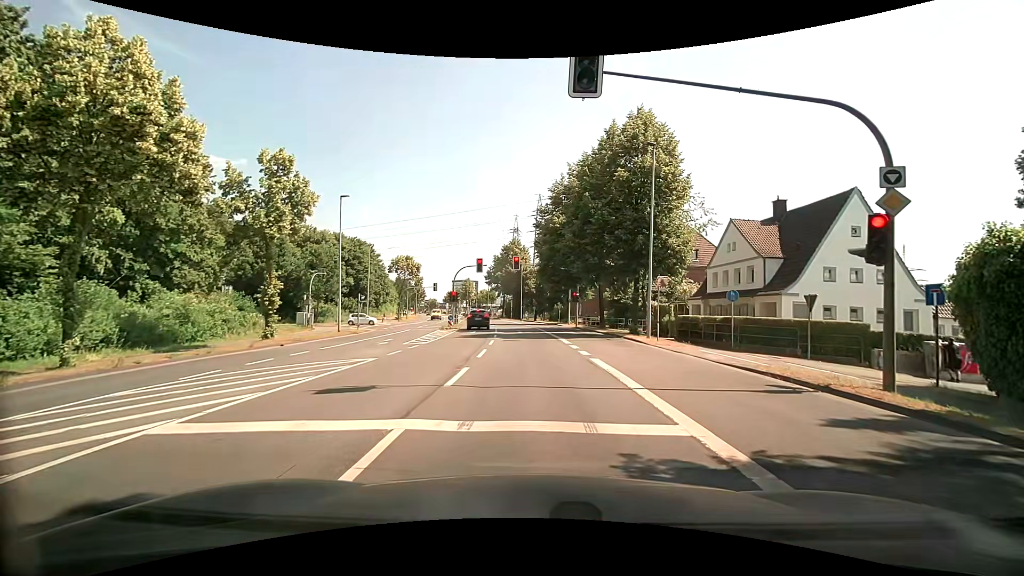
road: secondary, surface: asphalt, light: Day
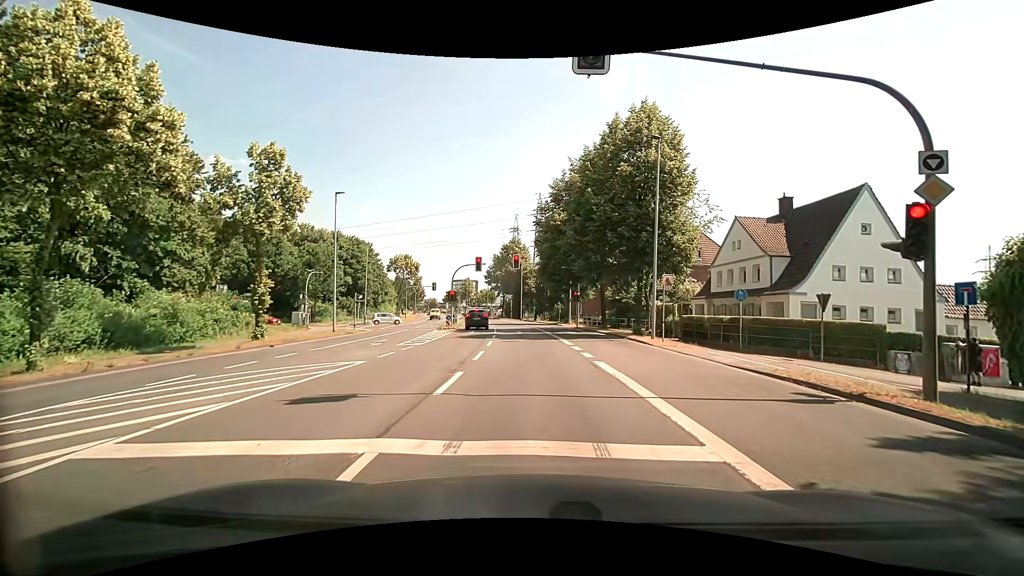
(0.0, +0.9) m; +1°
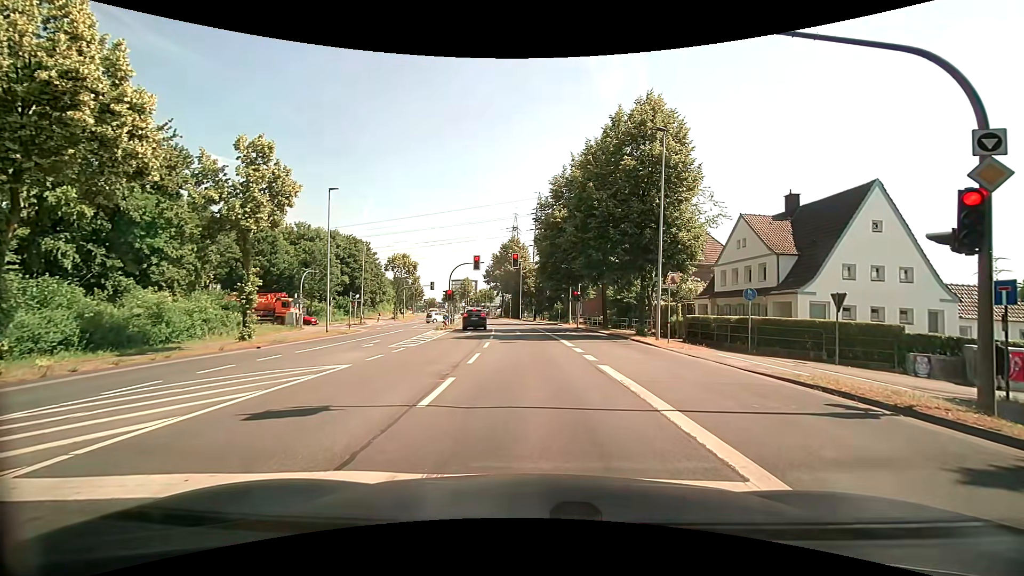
(0.0, +1.0) m; 0°
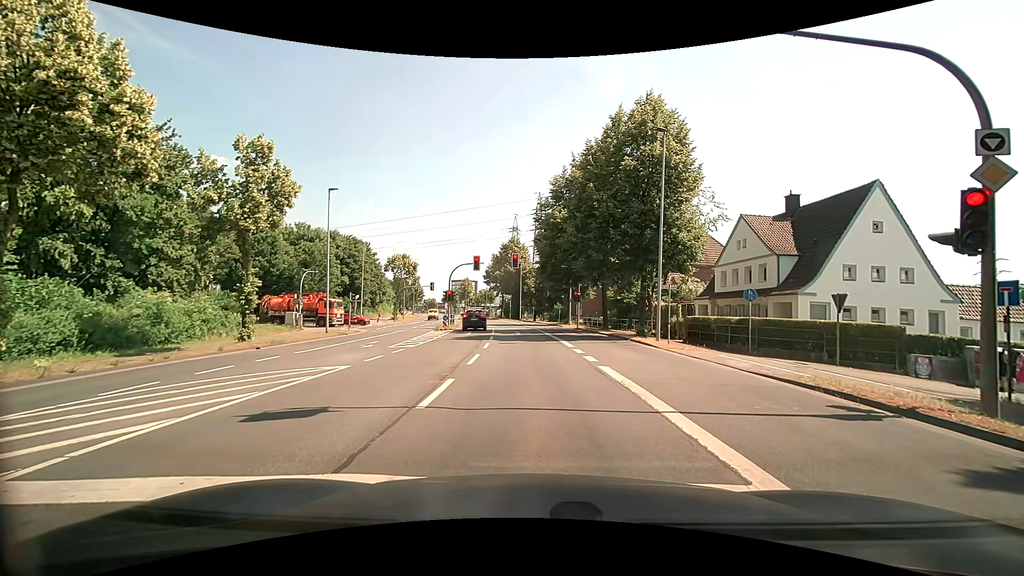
(0.0, +0.1) m; 0°
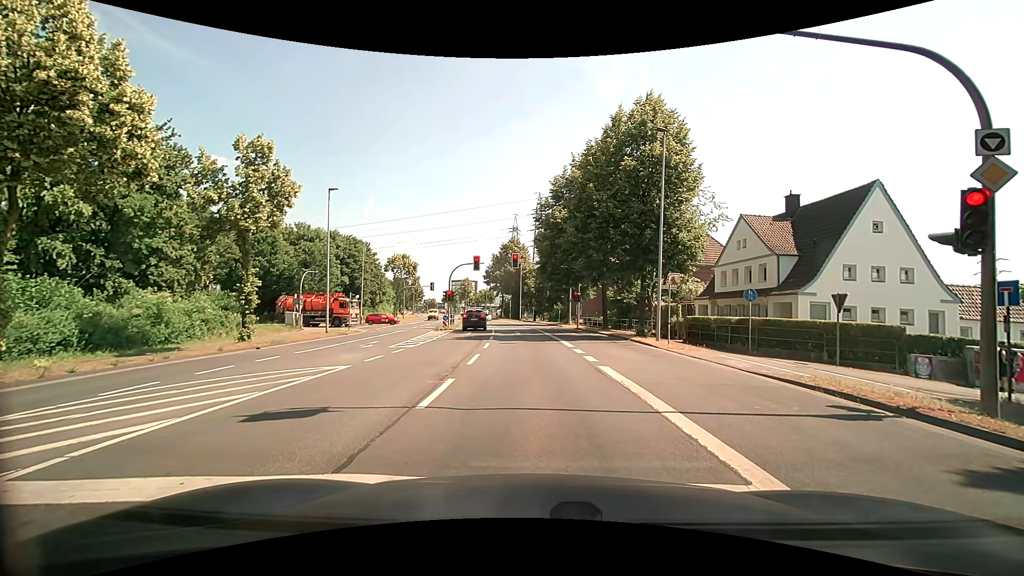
(0.0, 0.0) m; 0°
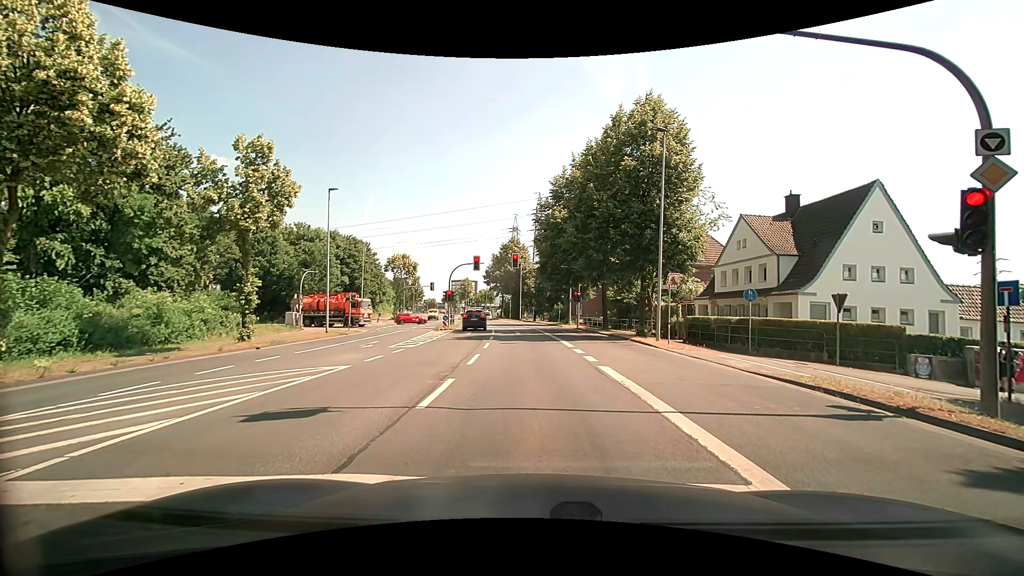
(0.0, 0.0) m; 0°
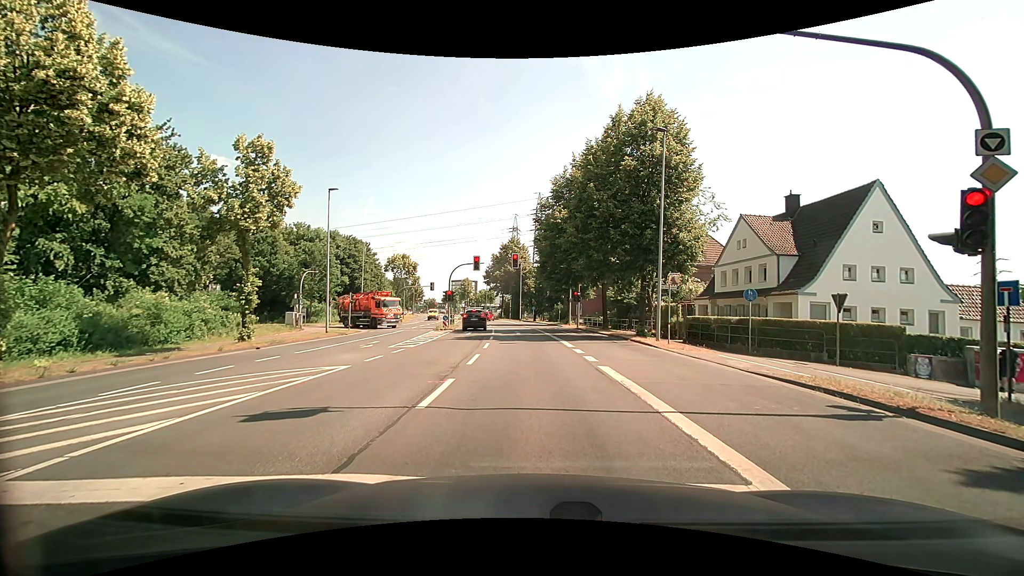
(0.0, 0.0) m; 0°
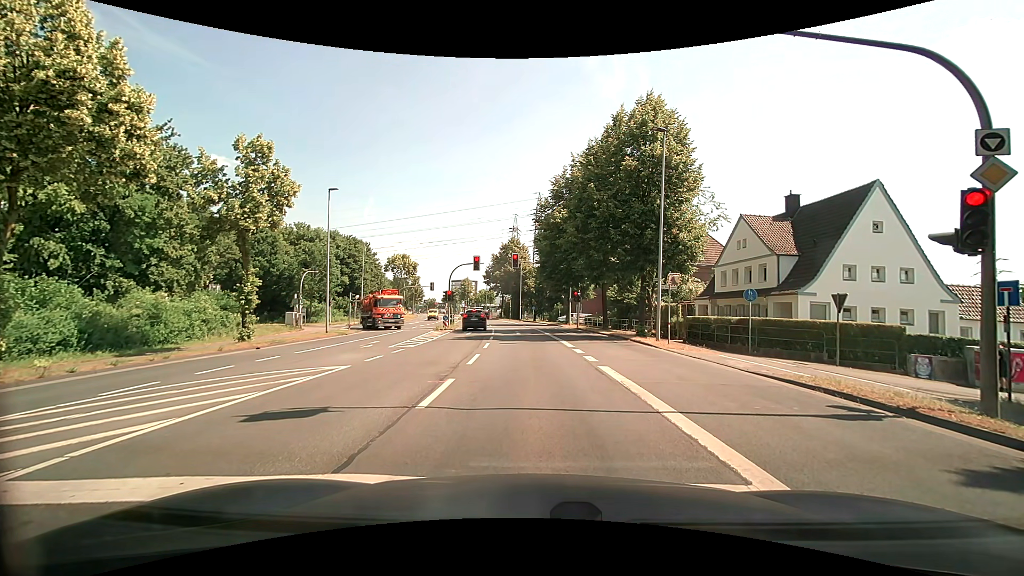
(0.0, 0.0) m; 0°
